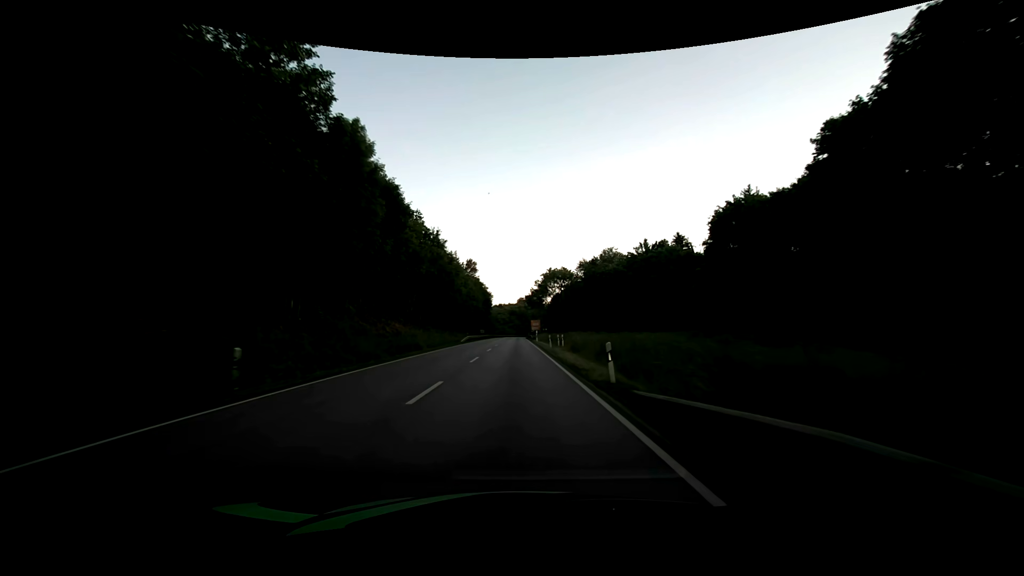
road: primary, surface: asphalt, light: Day
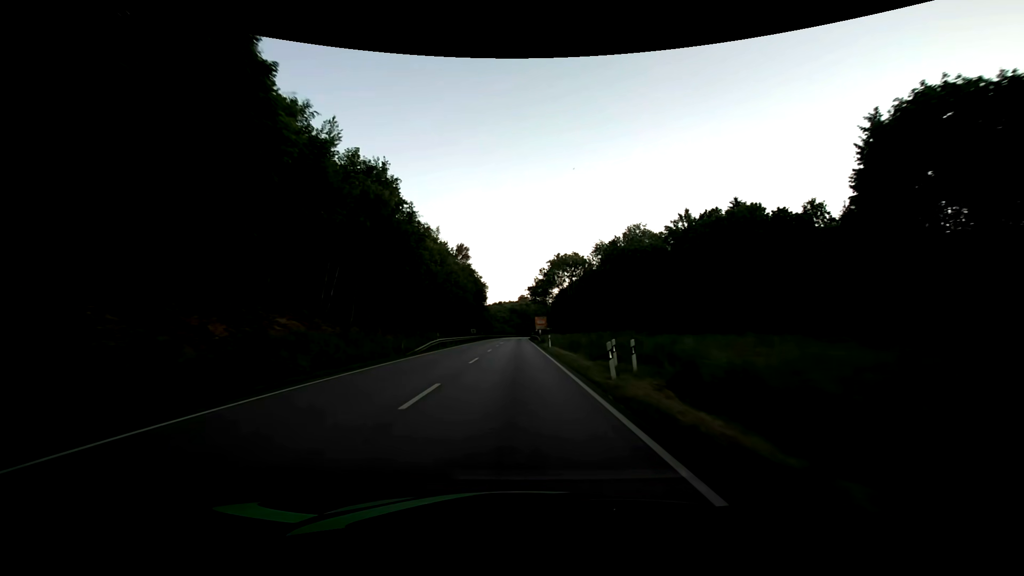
(0.0, +25.0) m; 0°
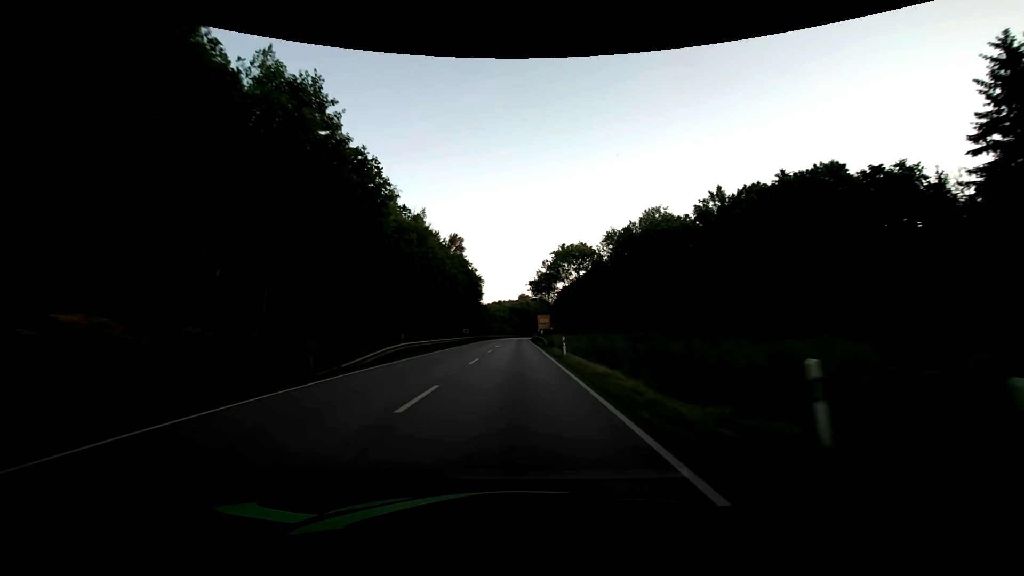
(0.0, +12.5) m; 0°
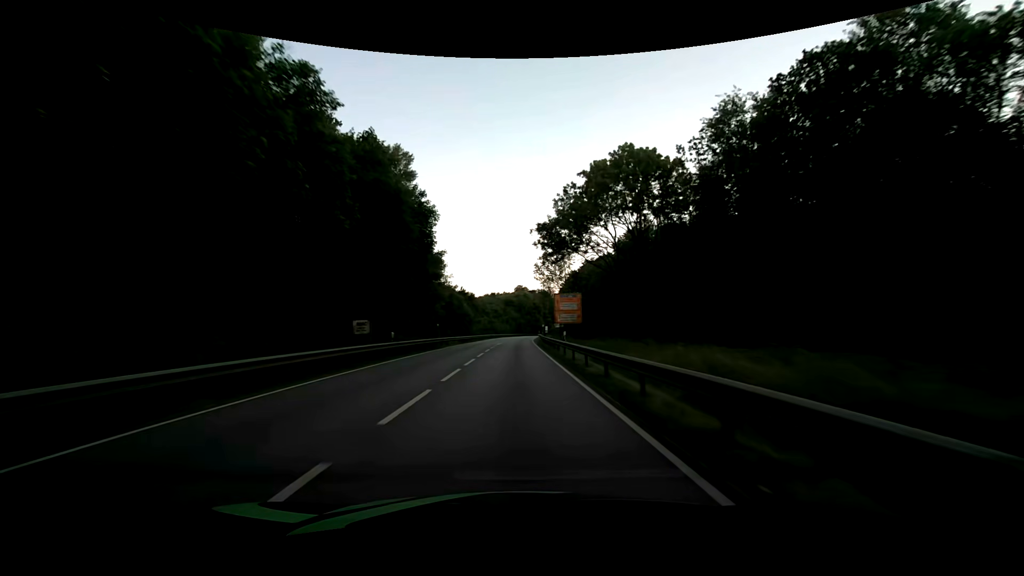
(0.0, +50.1) m; 0°
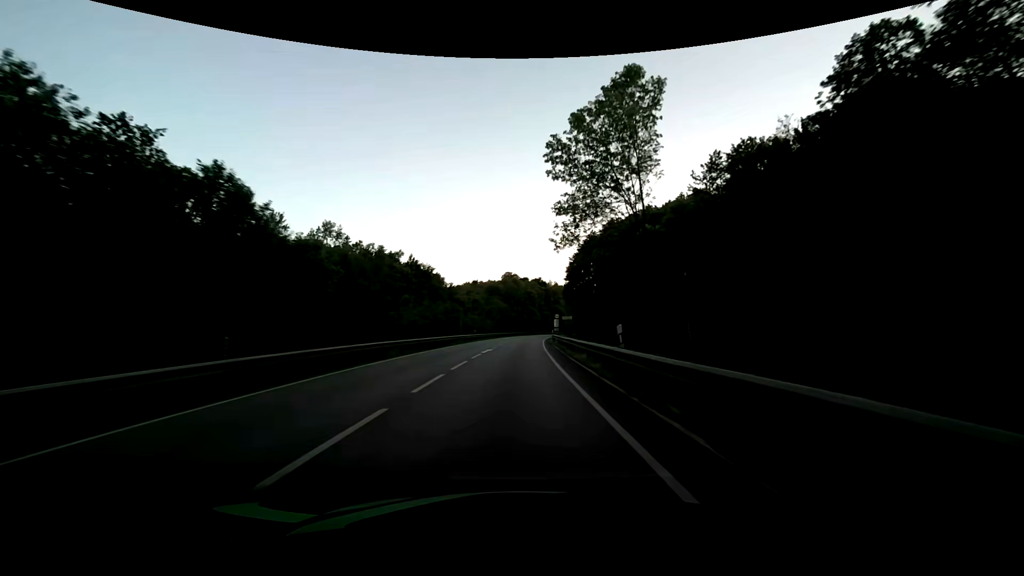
(+0.4, +62.8) m; +1°
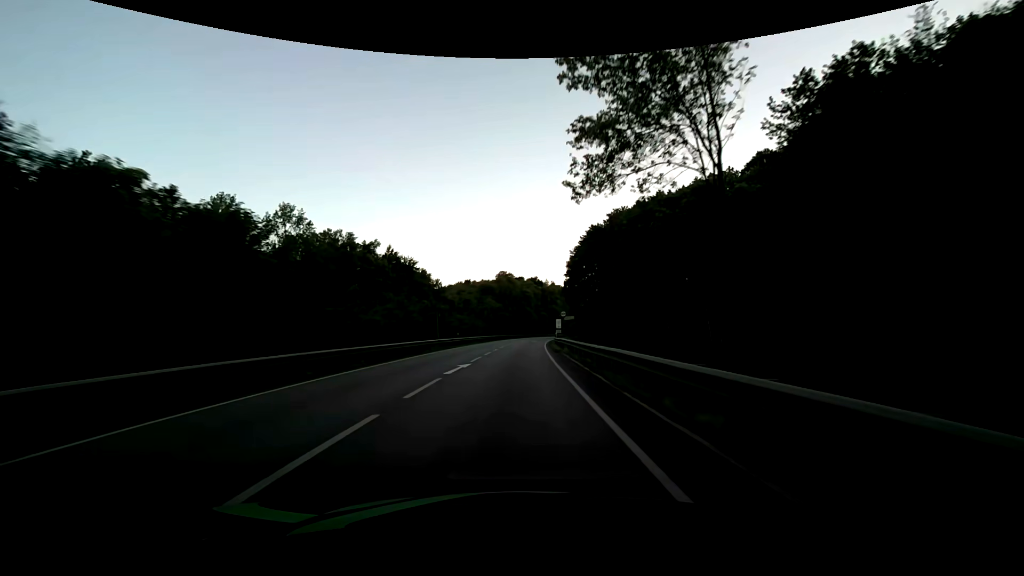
(0.0, +12.6) m; 0°
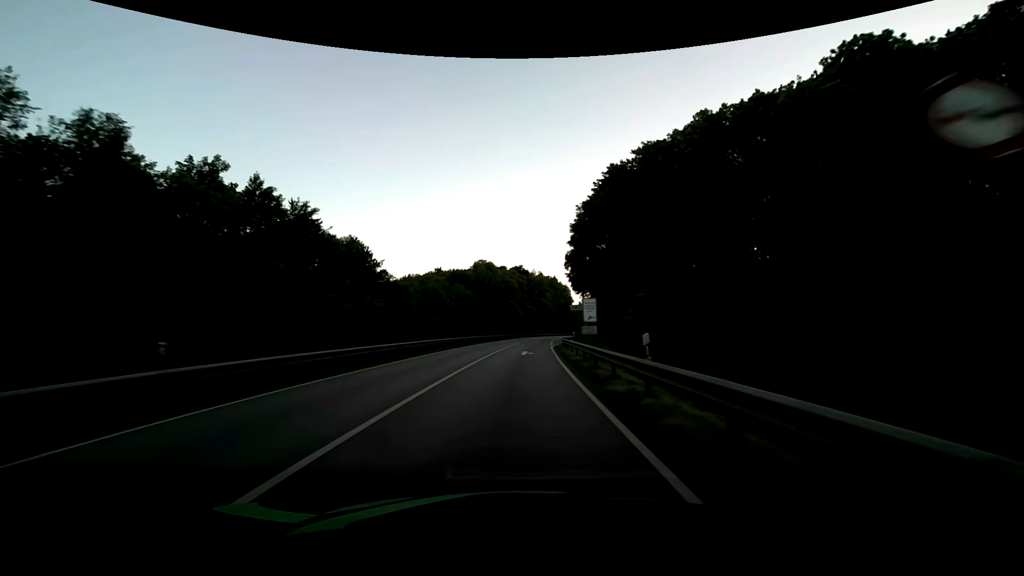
(+0.7, +37.6) m; +2°
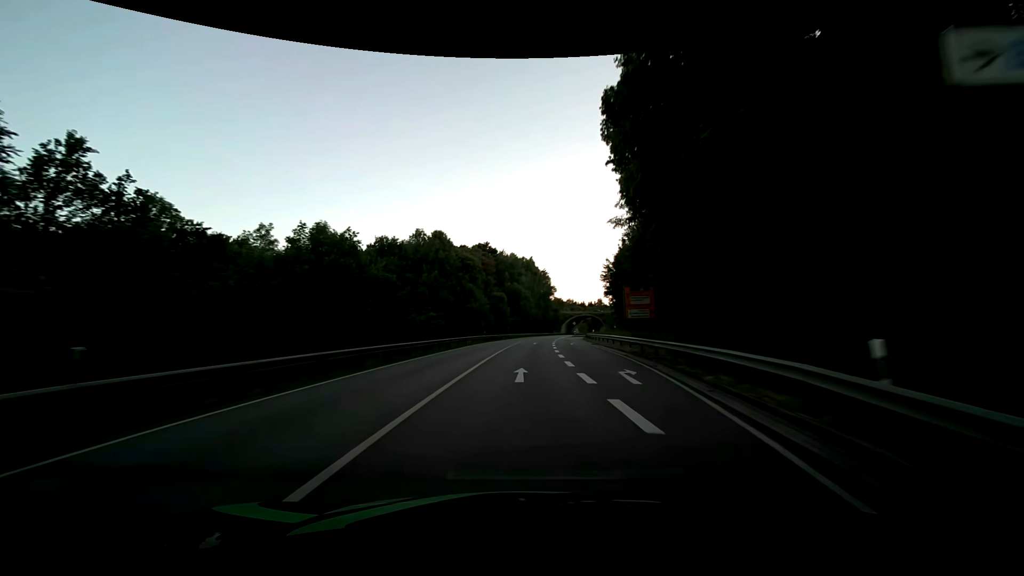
(+1.3, +50.2) m; +3°
(0, +10) (0, +20) (+1, +30) (+1, +40) (+2, +50) (+2, +60) (+3, +70) (+4, +80) (+5, +90) (+7, +100) m
